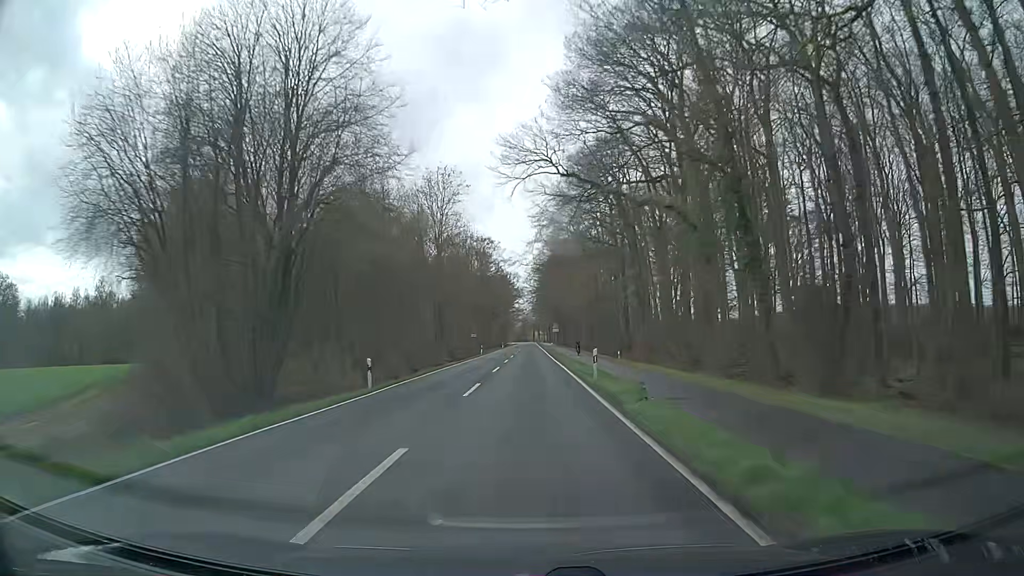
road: secondary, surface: asphalt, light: Day
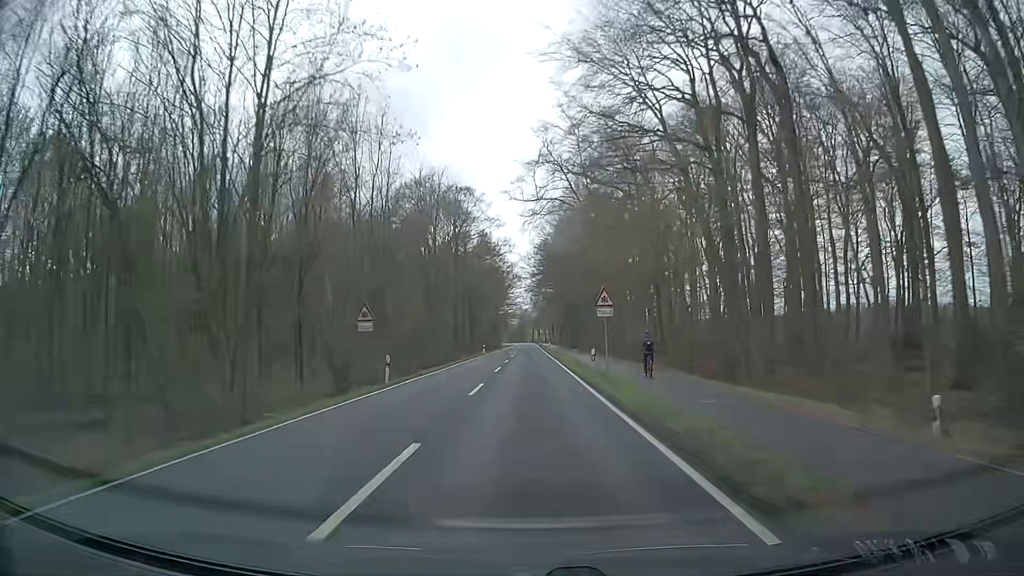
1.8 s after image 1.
(-0.2, +47.7) m; 0°
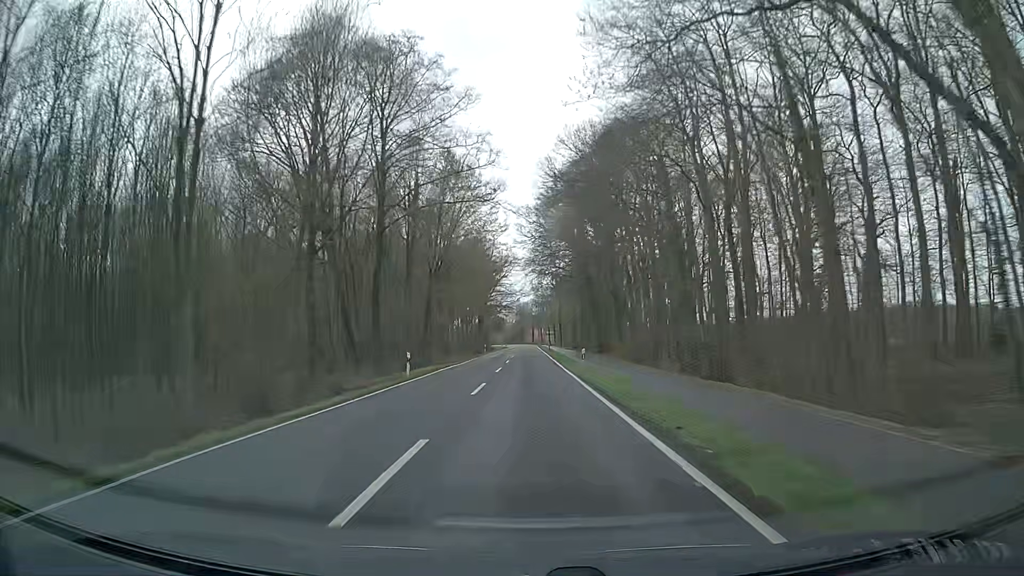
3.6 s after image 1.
(+0.1, +47.7) m; 0°
